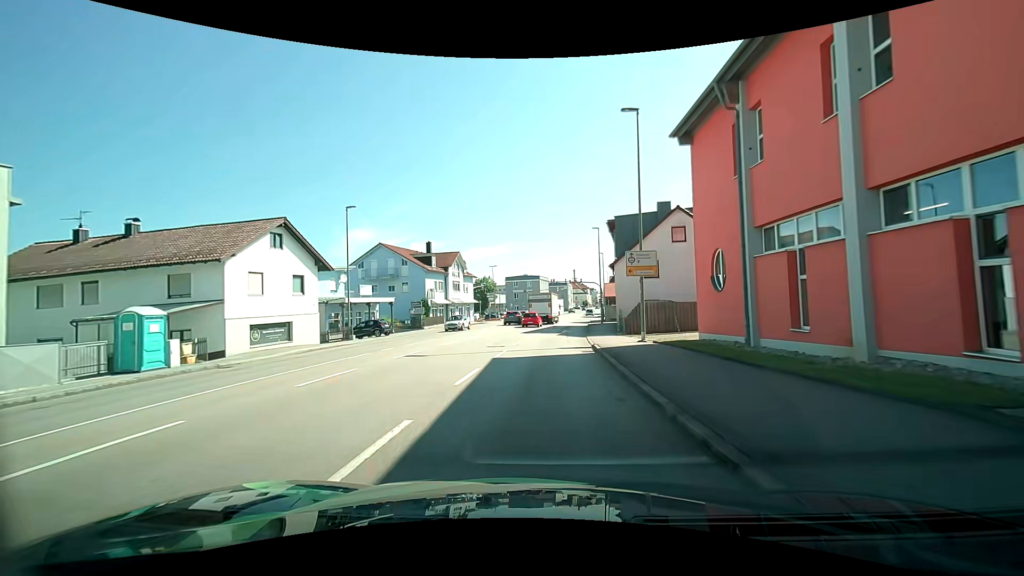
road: tertiary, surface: asphalt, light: Day
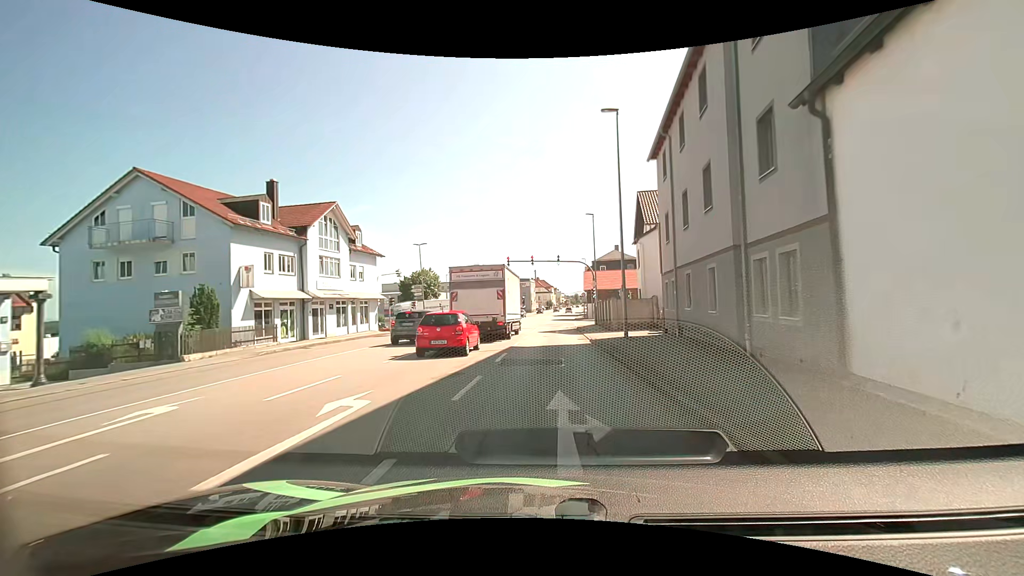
(+1.0, +31.7) m; +5°
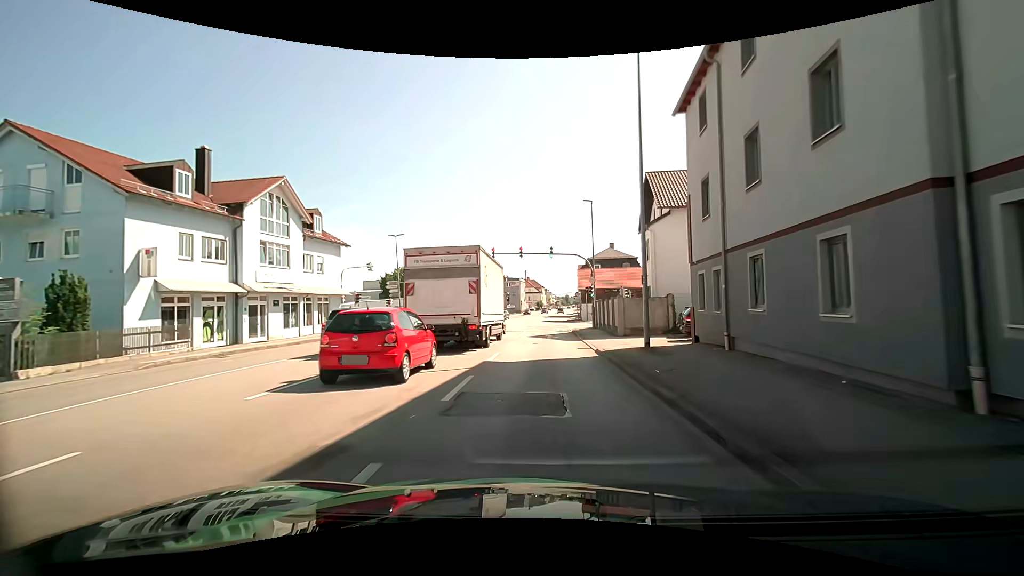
(0.0, +6.3) m; +1°
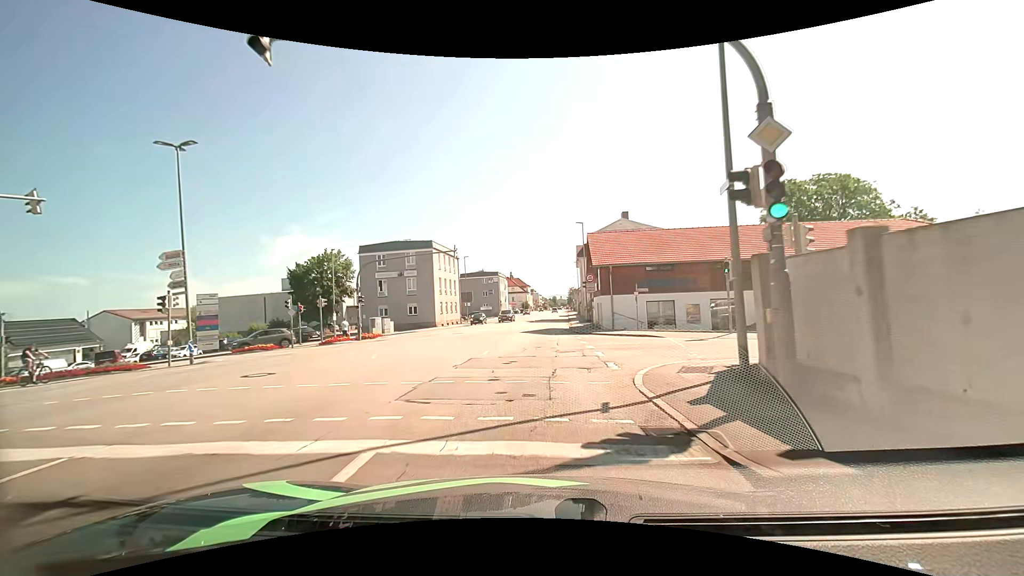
(+0.6, +31.2) m; +1°
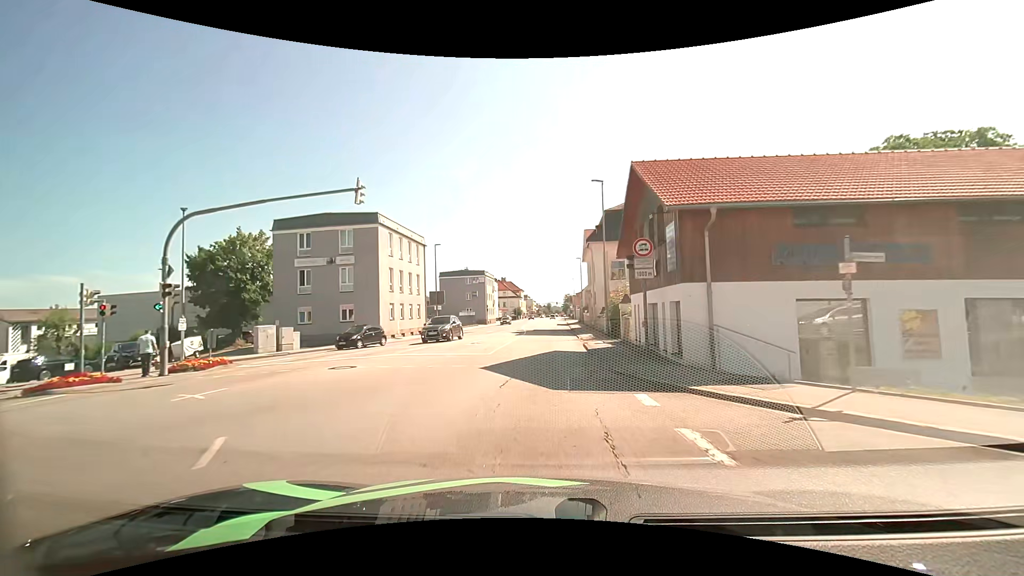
(+0.2, +18.6) m; +2°
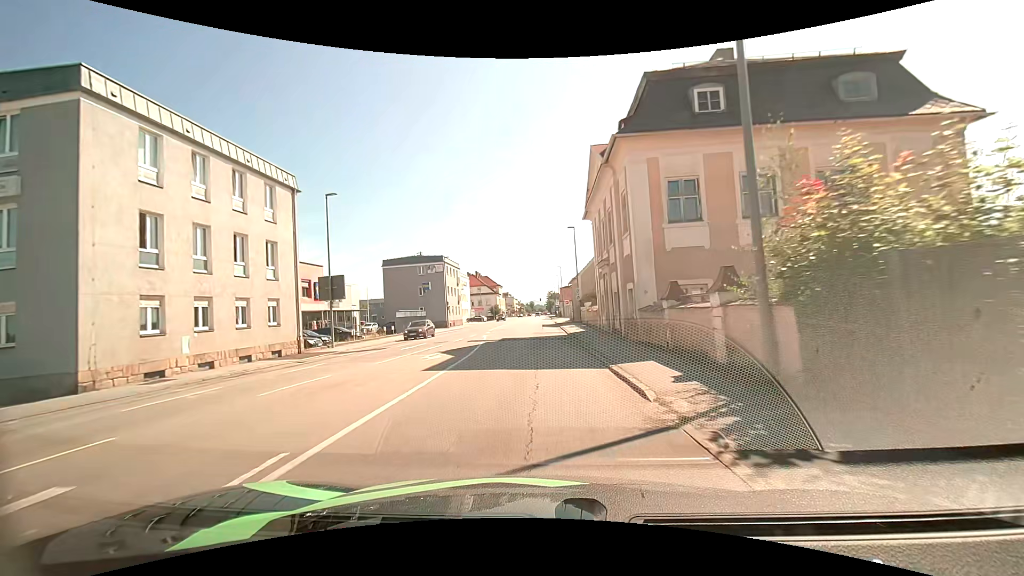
(+0.4, +24.8) m; +1°
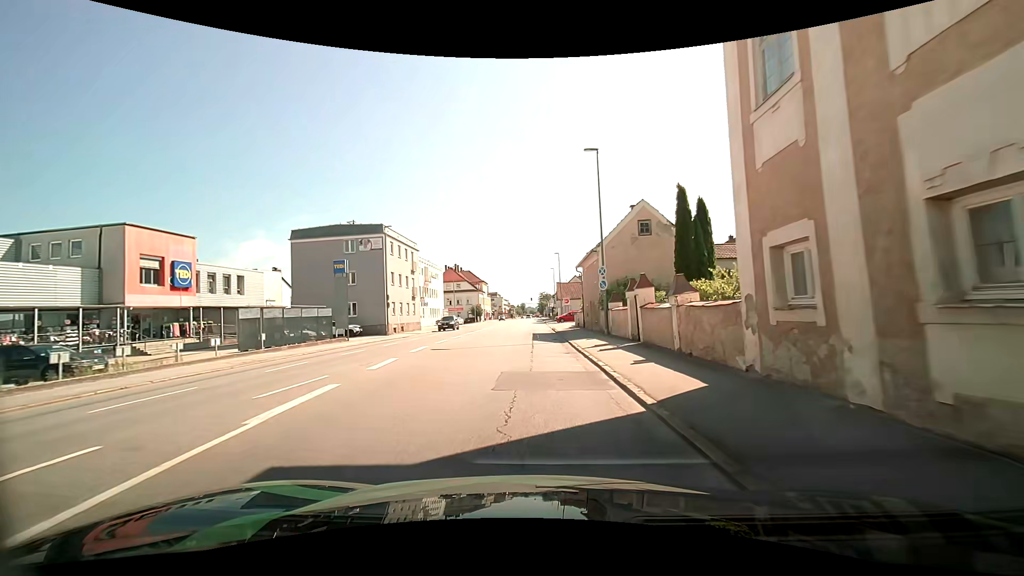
(+0.2, +25.3) m; +2°
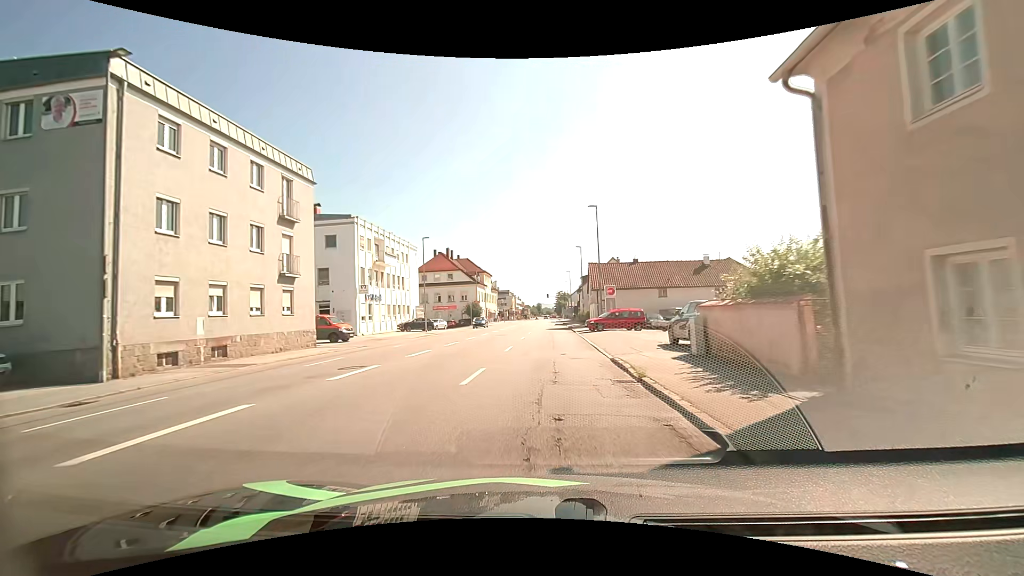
(-0.7, +32.3) m; -2°
(0, +10) (-1, +20) (-1, +30) (-2, +40) (-2, +50) (-2, +60) (-1, +70) (-1, +80) (-1, +90) (-1, +100) m
